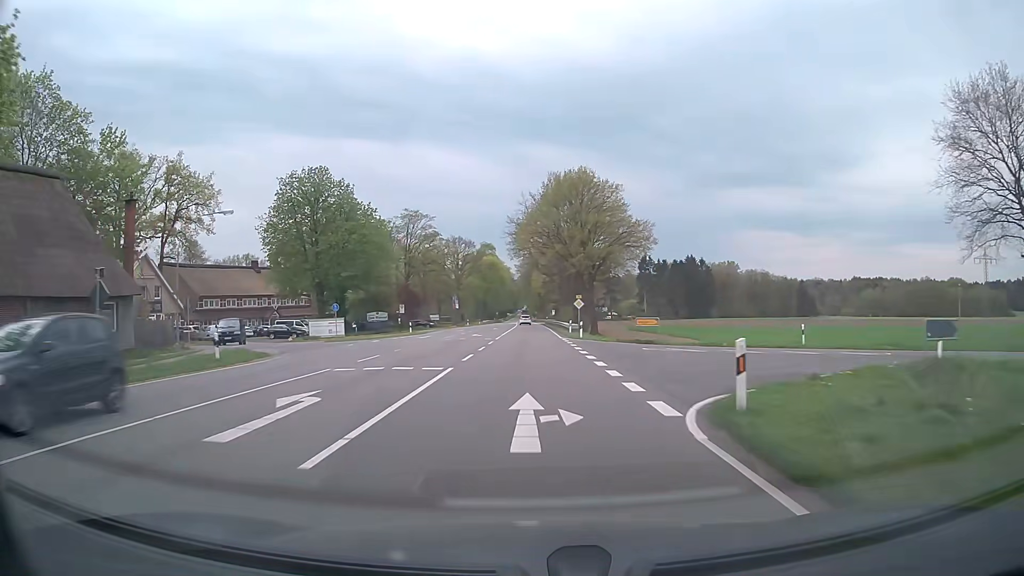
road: primary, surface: asphalt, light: Day
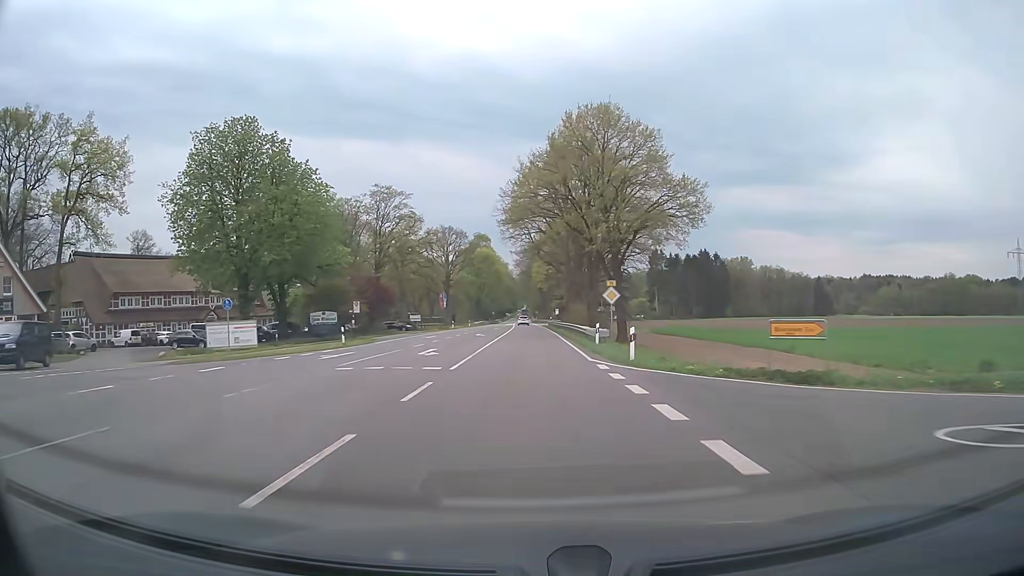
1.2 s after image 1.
(0.0, +21.6) m; 0°
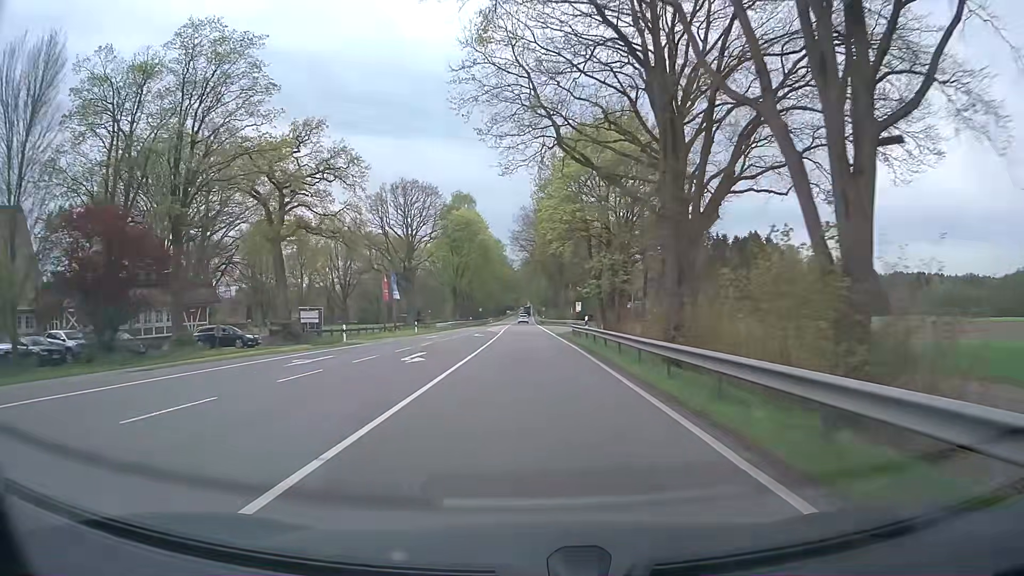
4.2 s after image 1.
(-0.2, +53.8) m; -1°
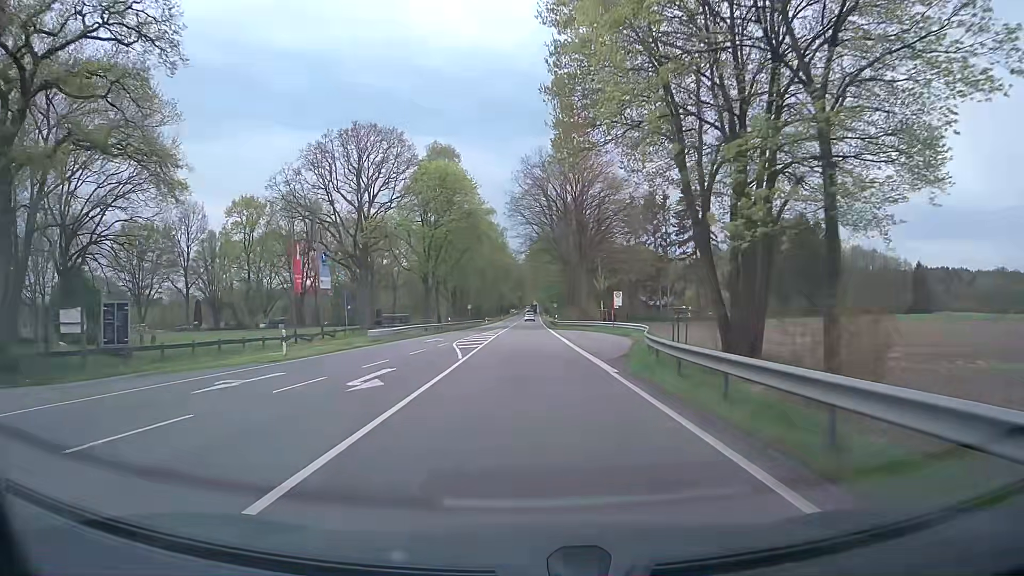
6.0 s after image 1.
(-0.1, +32.3) m; 0°
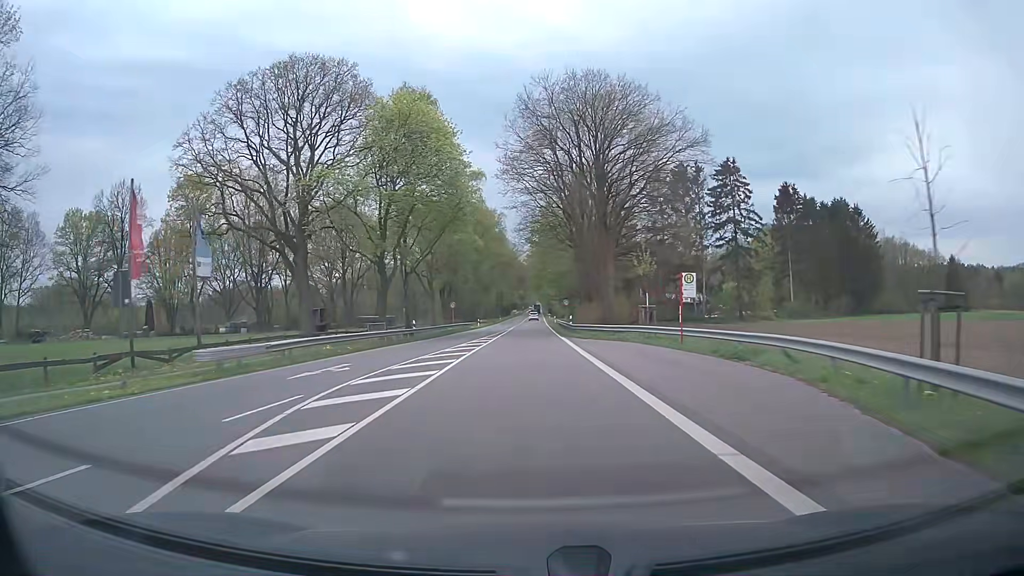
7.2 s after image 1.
(-0.1, +21.6) m; 0°
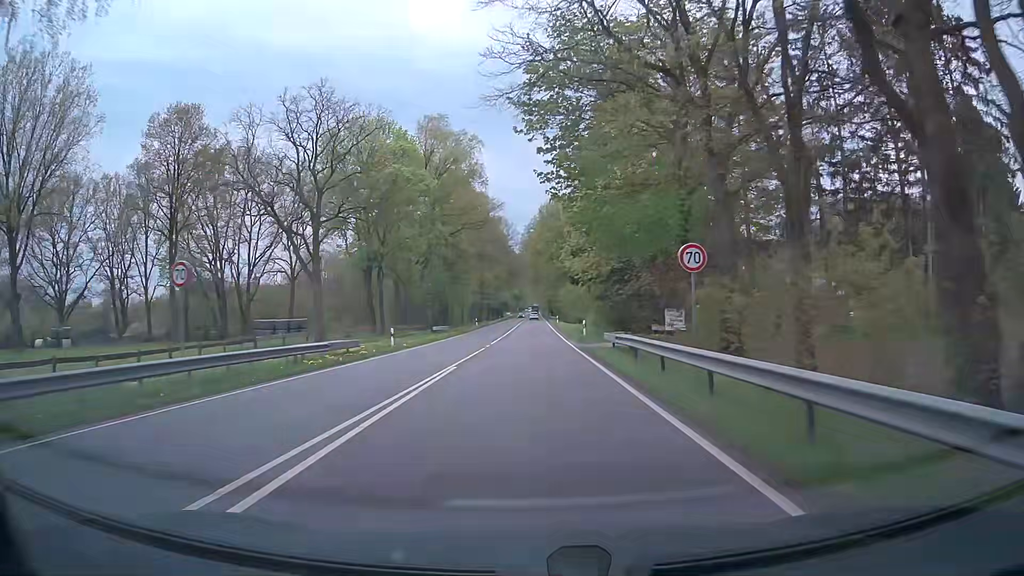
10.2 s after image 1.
(0.0, +54.0) m; 0°
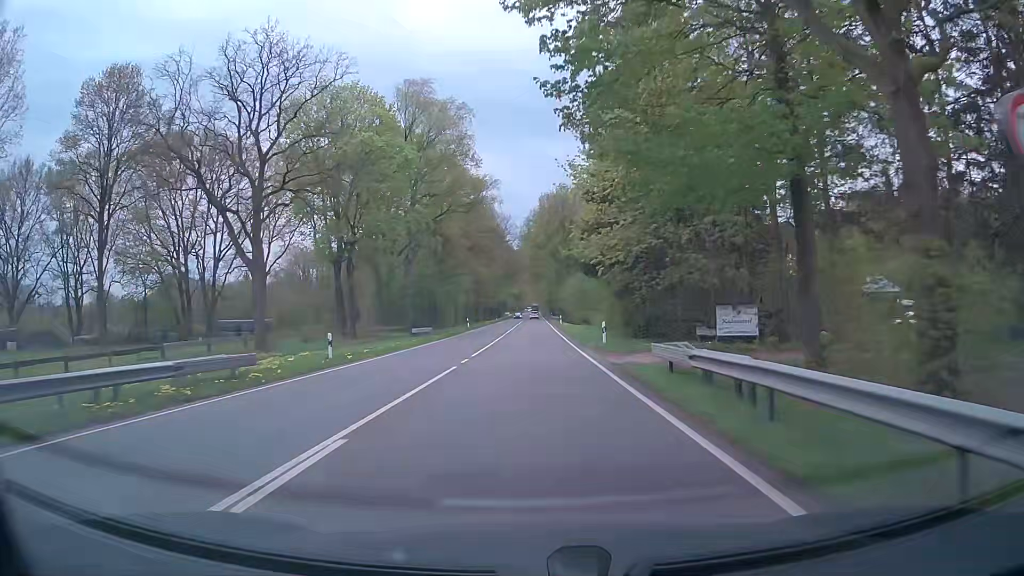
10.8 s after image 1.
(-0.1, +10.8) m; 0°
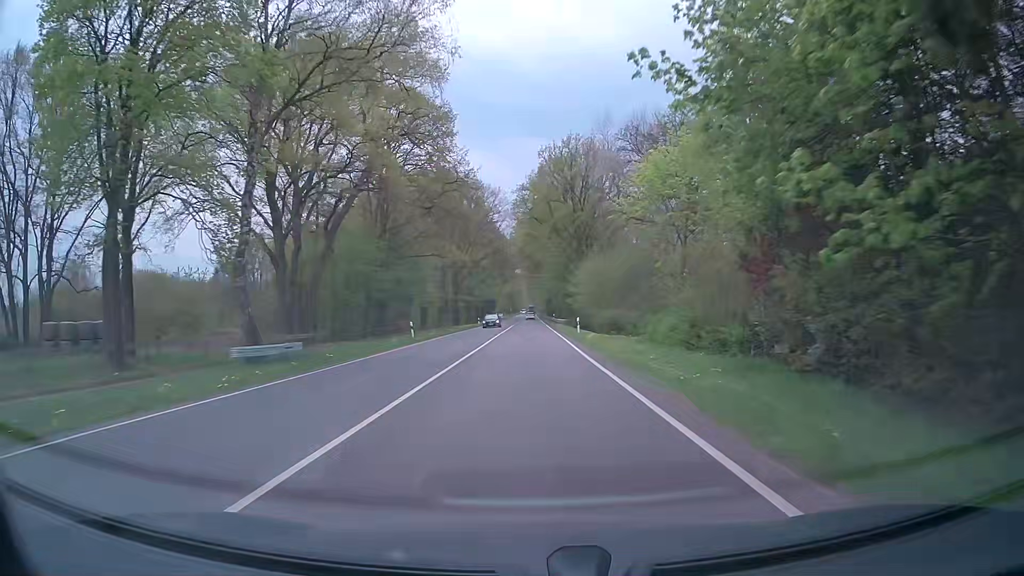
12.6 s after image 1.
(-0.1, +32.4) m; 0°
(0, +10) (0, +20) (0, +30) (0, +40) (0, +50) (0, +60) (0, +70) (0, +80) (0, +90) (0, +100) m
